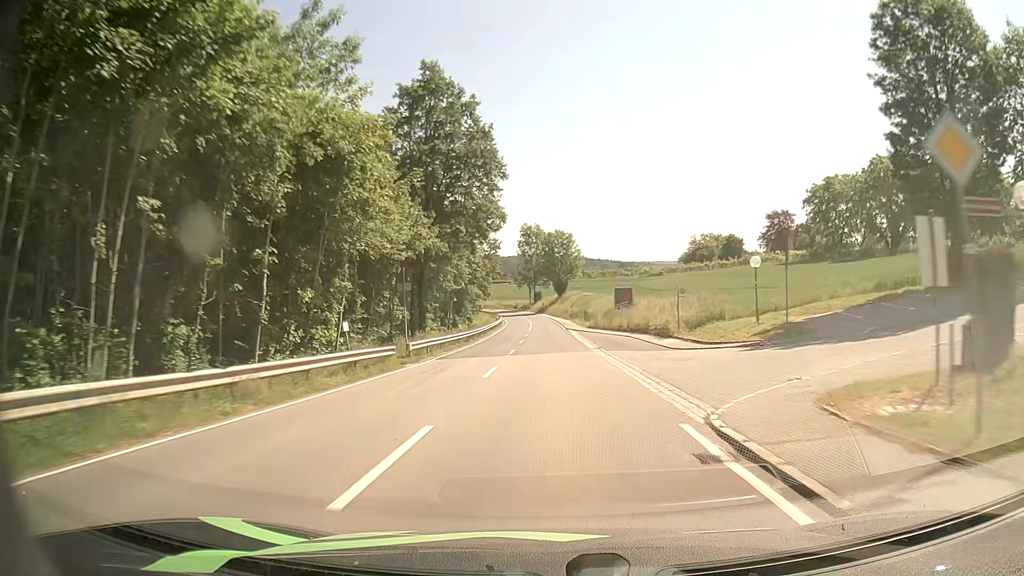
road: tertiary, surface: asphalt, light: Day
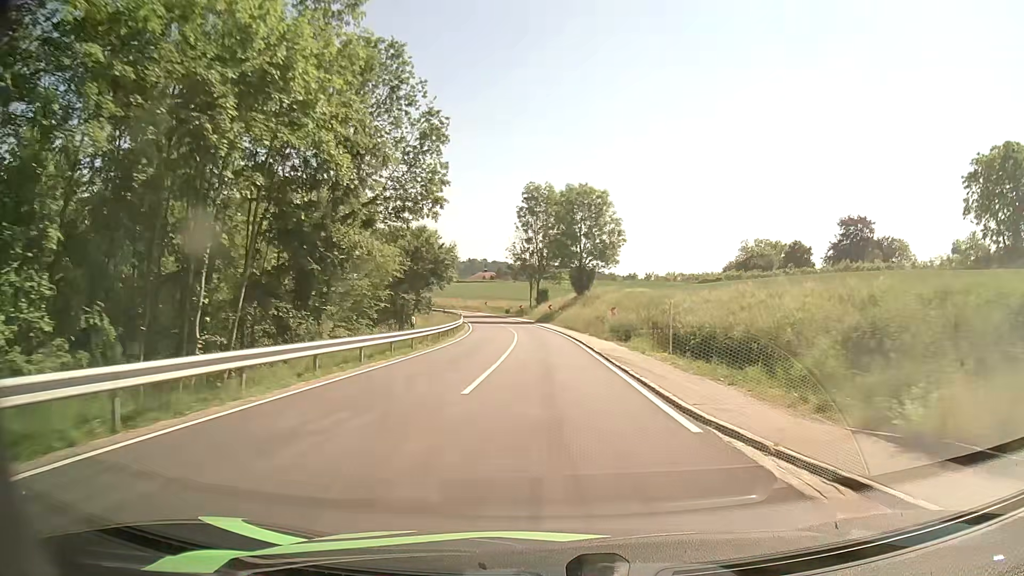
(-0.2, +52.1) m; -1°
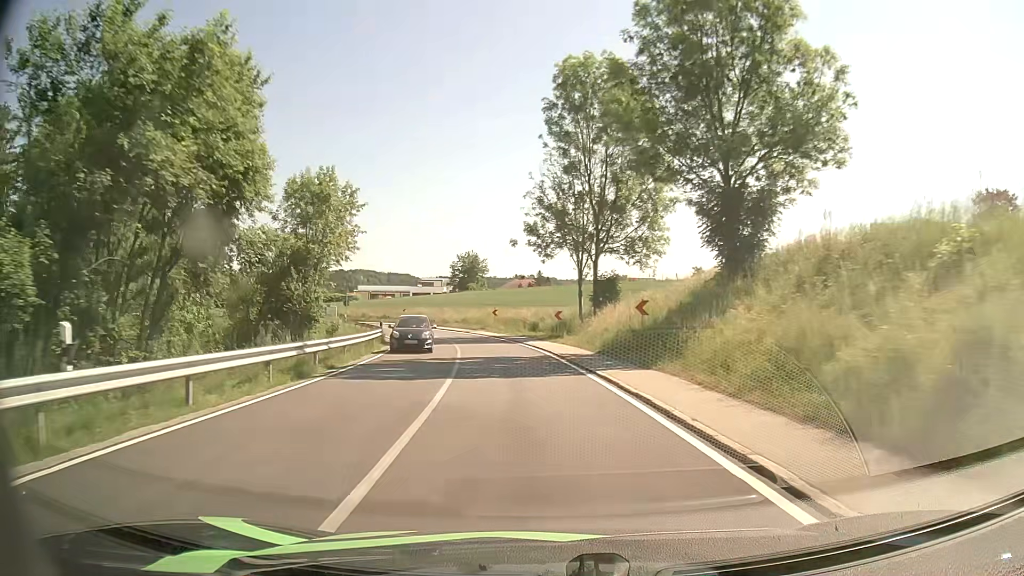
(-0.8, +50.0) m; -4°
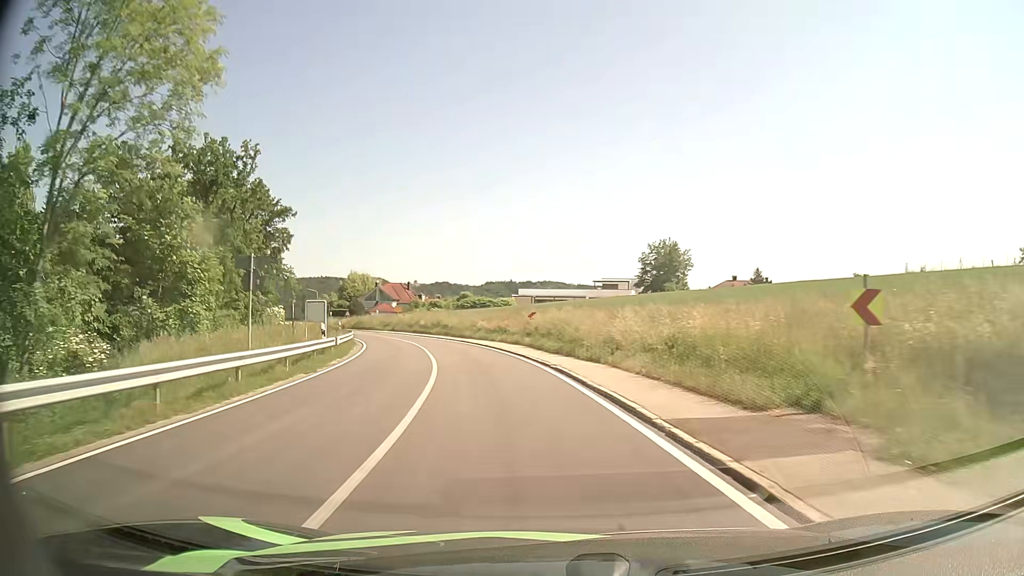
(-5.6, +45.5) m; -16°
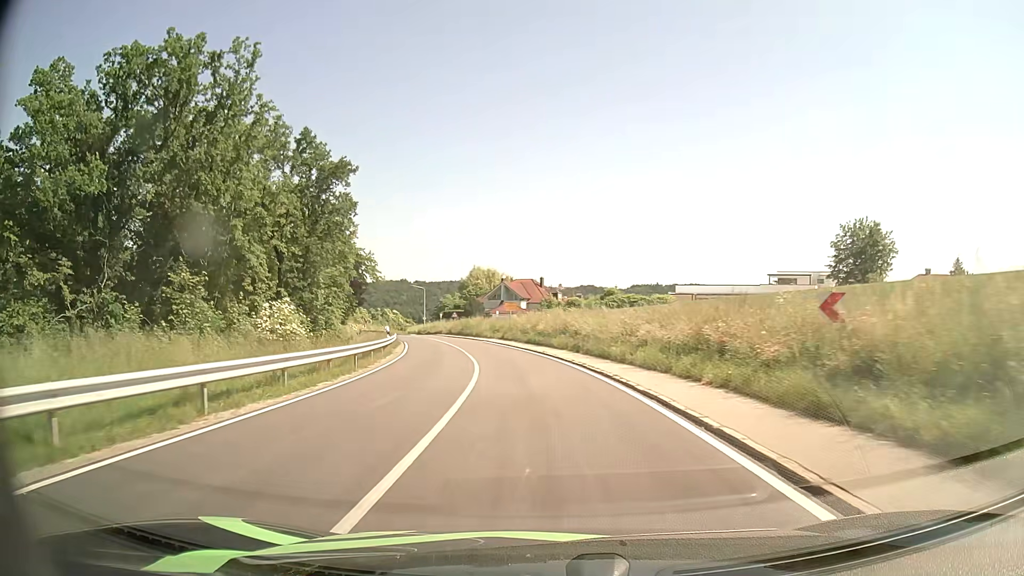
(-2.8, +26.8) m; -12°
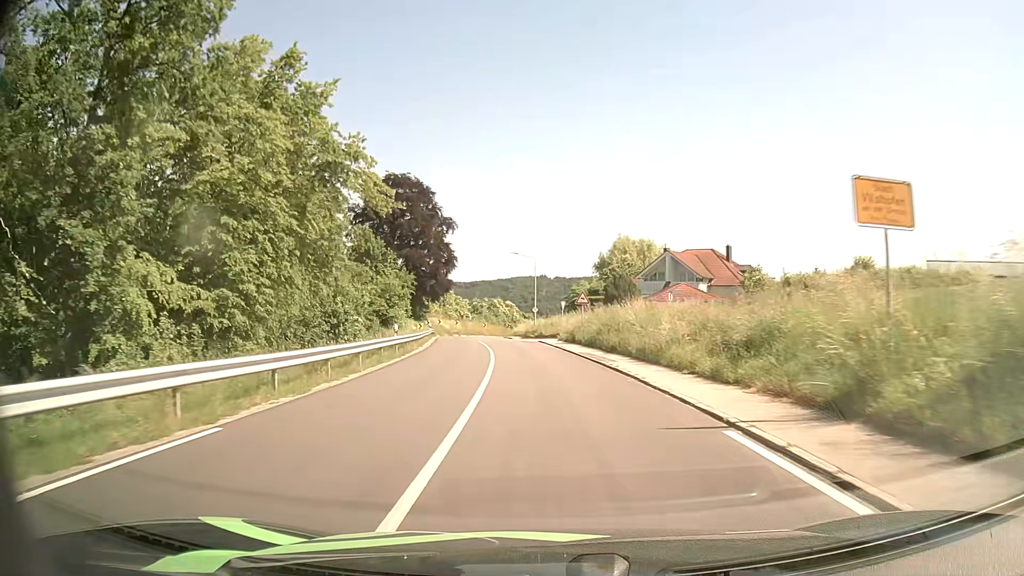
(-5.4, +46.2) m; -12°
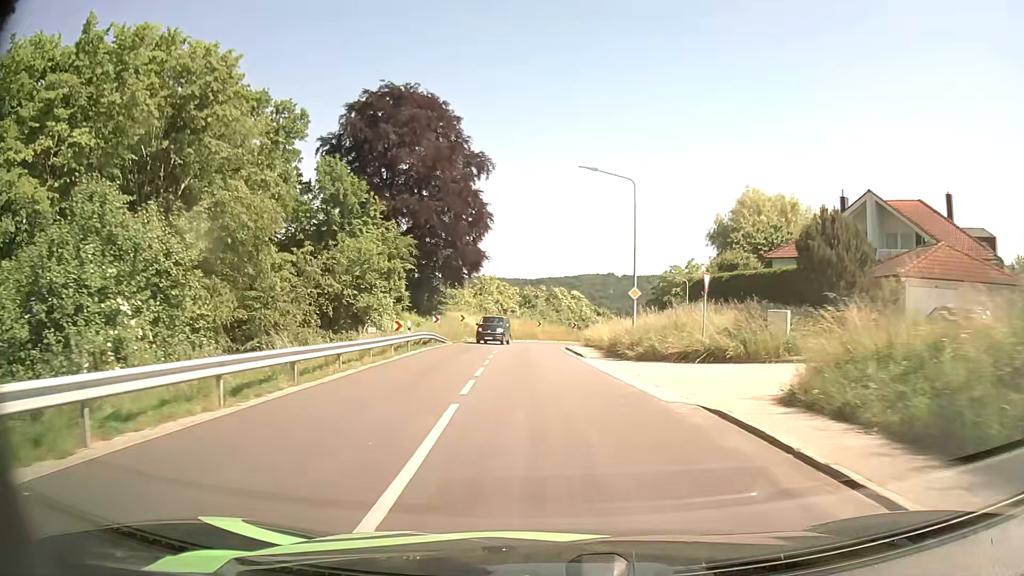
(-1.9, +34.4) m; -6°
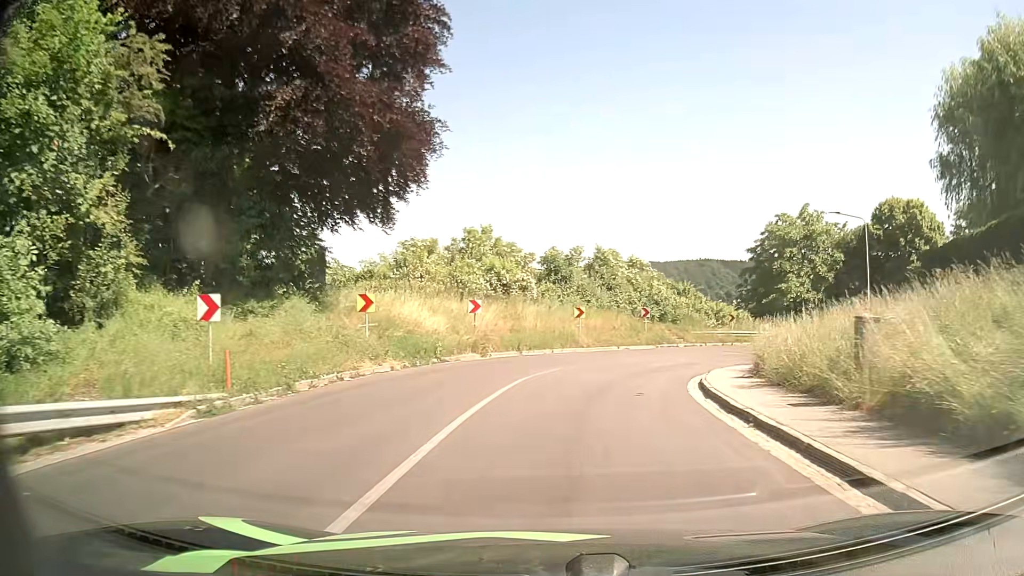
(-1.0, +36.3) m; -2°
(0, +10) (+2, +20) (+6, +29) (+13, +37) (+21, +42) (+31, +44) (+41, +43) (+50, +40) (+60, +37) (+69, +33) m
